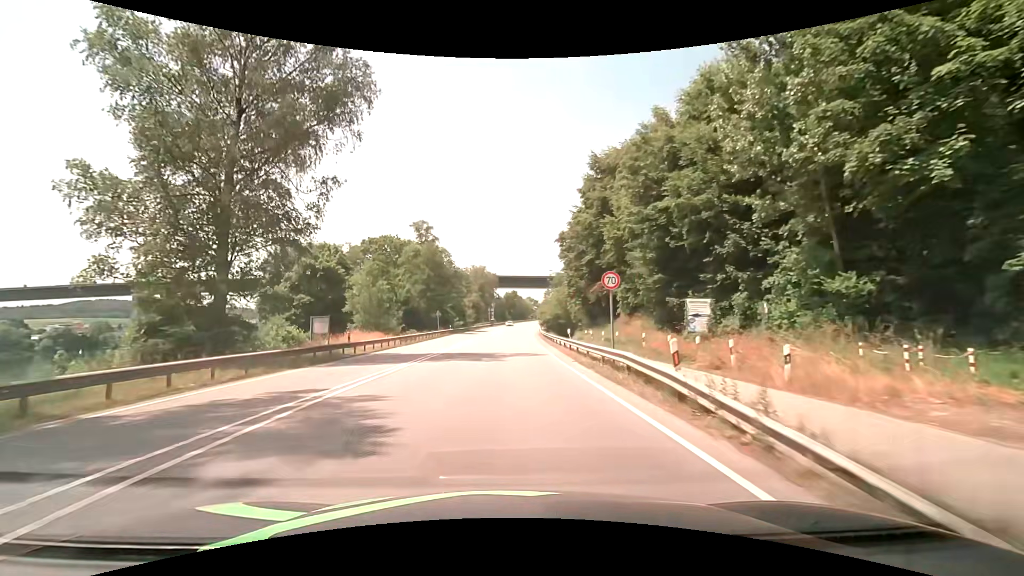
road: primary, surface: asphalt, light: Day
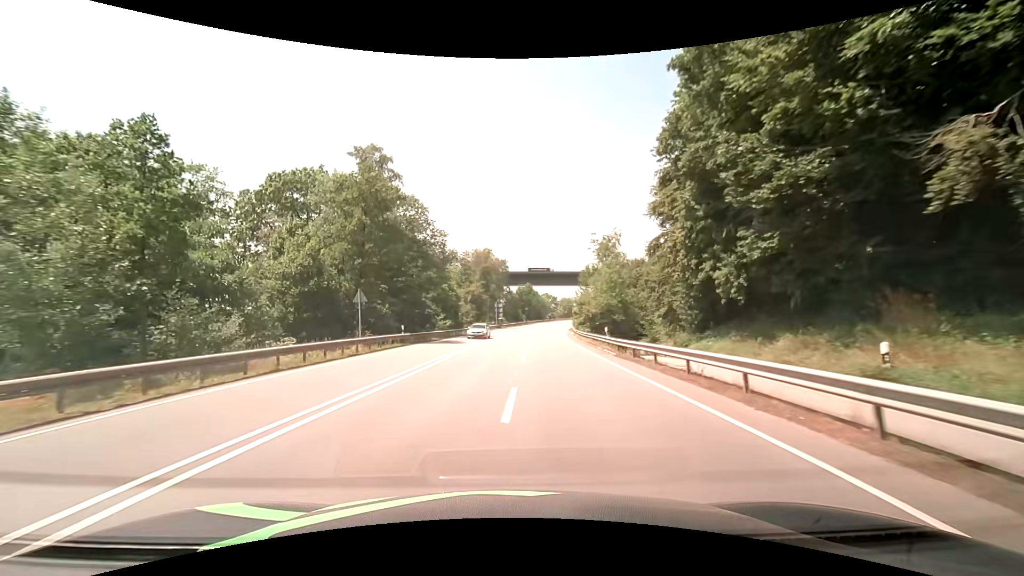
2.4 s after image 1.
(-0.3, +38.7) m; -1°
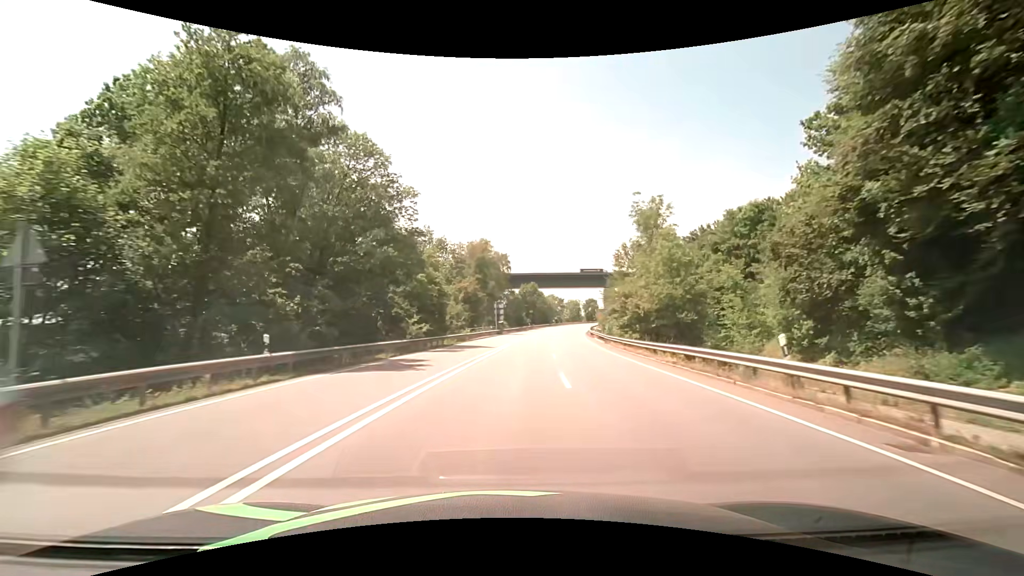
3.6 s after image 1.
(-0.1, +19.3) m; 0°
(0, +10) (0, +20) (+1, +30) (+1, +40) (+2, +50) (+4, +60) (+5, +70) (+6, +80) (+8, +90) (+10, +99) m
